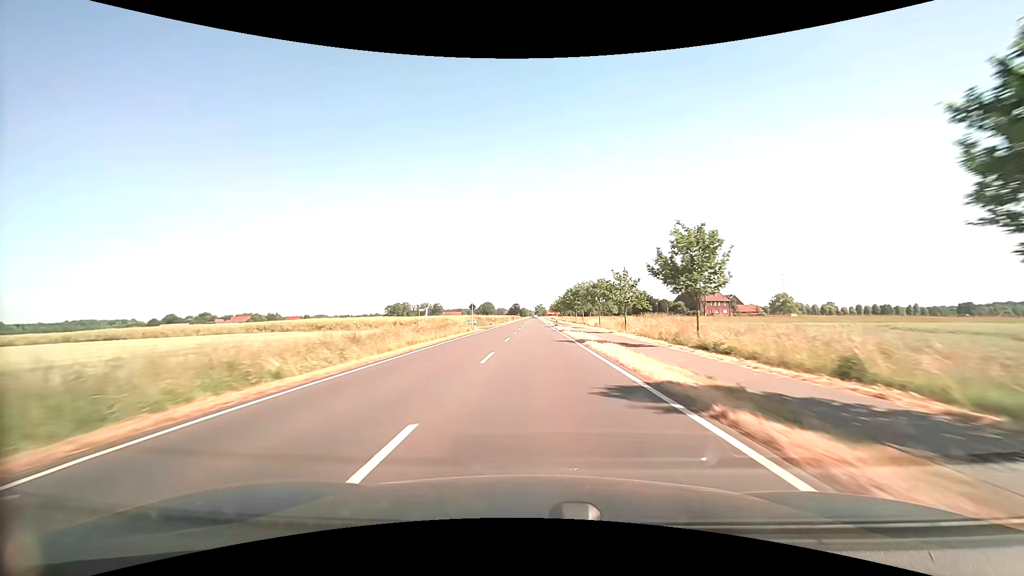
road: secondary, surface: asphalt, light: Day
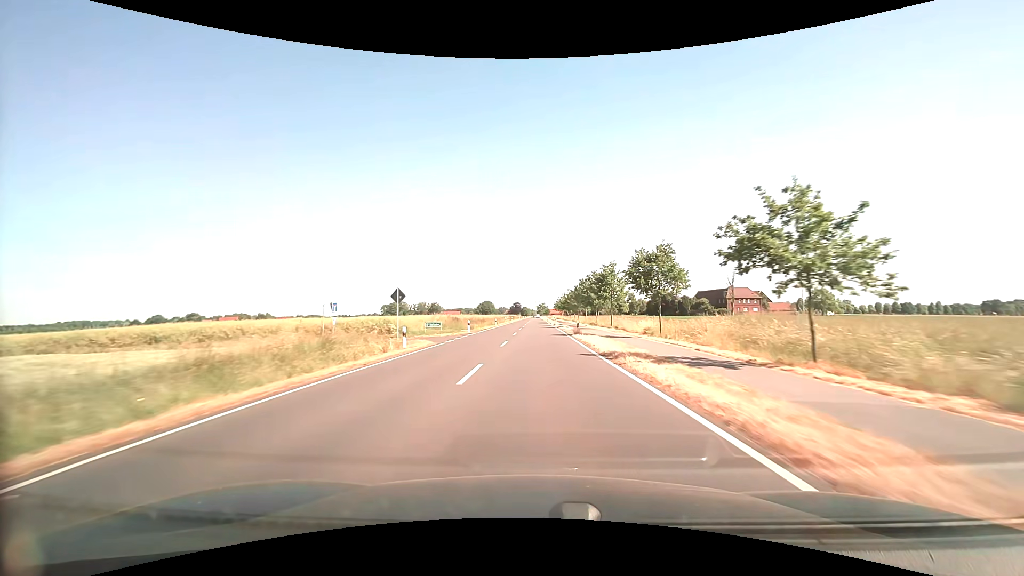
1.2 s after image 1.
(0.0, +28.5) m; 0°
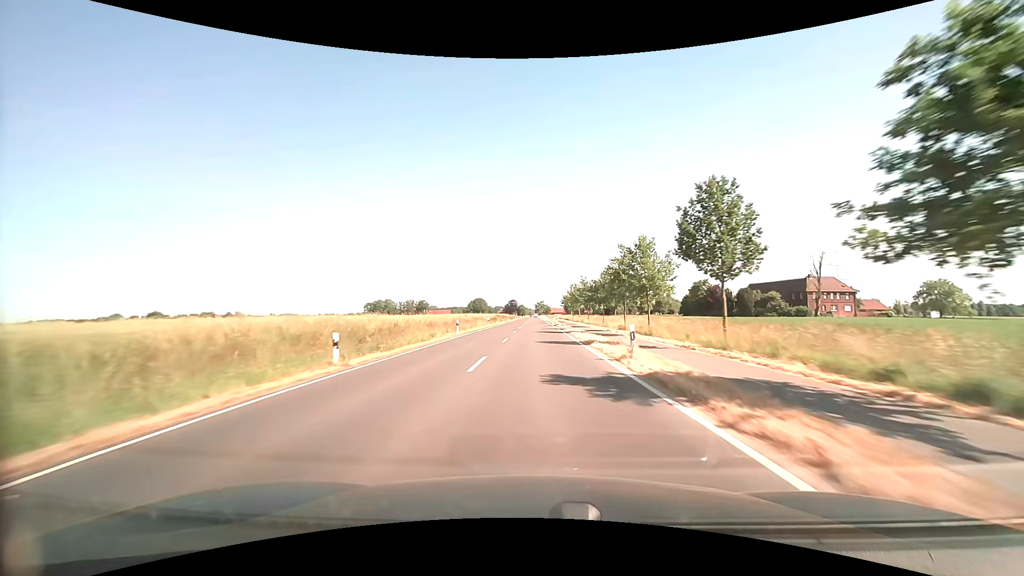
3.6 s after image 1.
(+0.1, +58.7) m; 0°
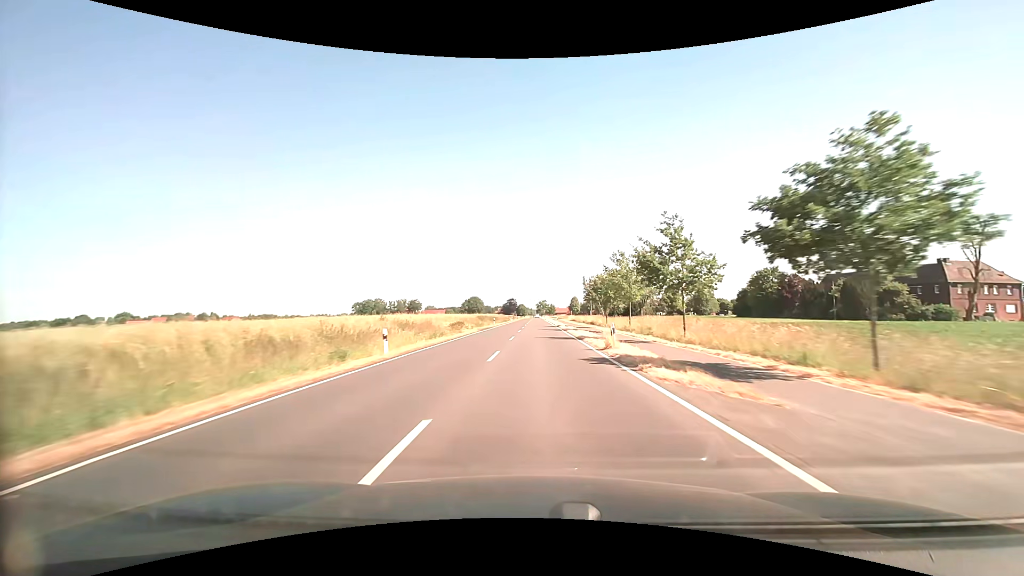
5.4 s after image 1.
(-0.1, +45.6) m; 0°
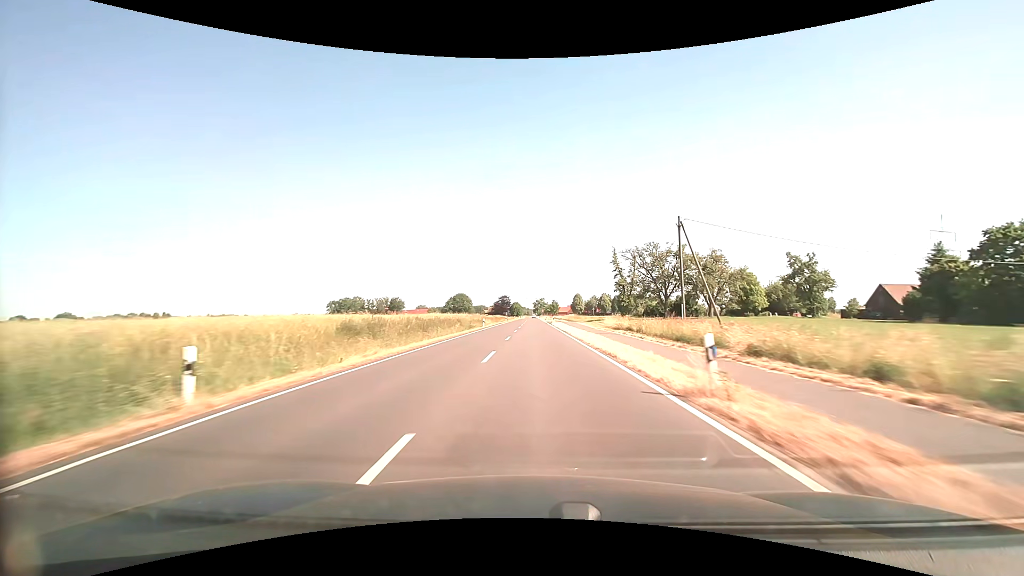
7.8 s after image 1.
(+0.1, +61.1) m; 0°
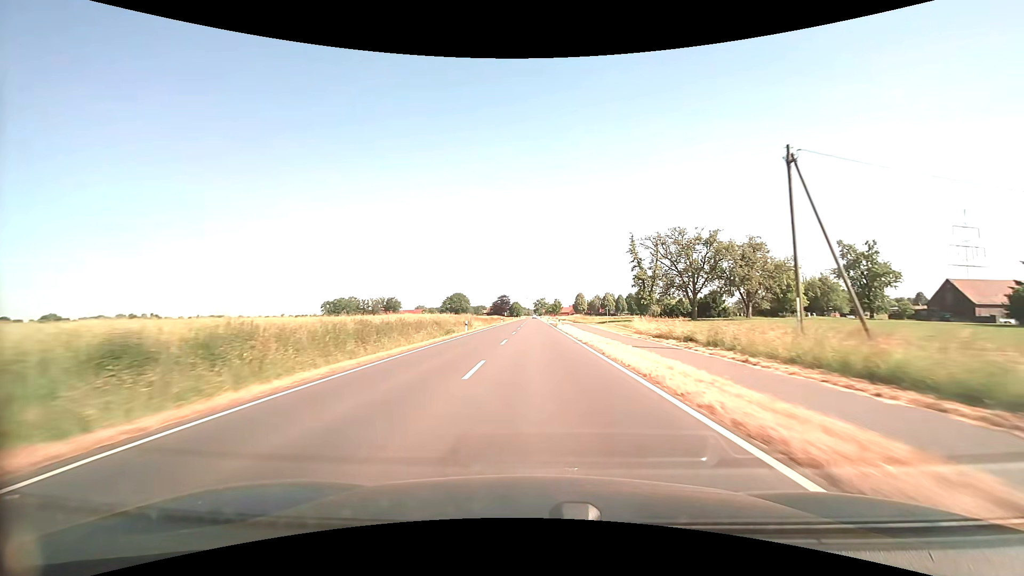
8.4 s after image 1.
(0.0, +15.3) m; 0°
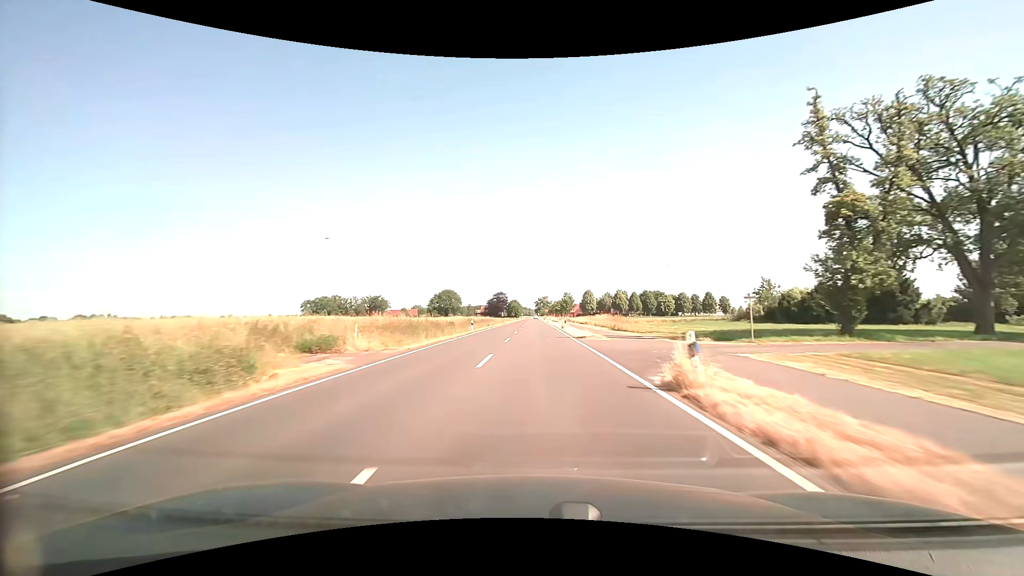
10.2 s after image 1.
(-0.1, +46.0) m; 0°
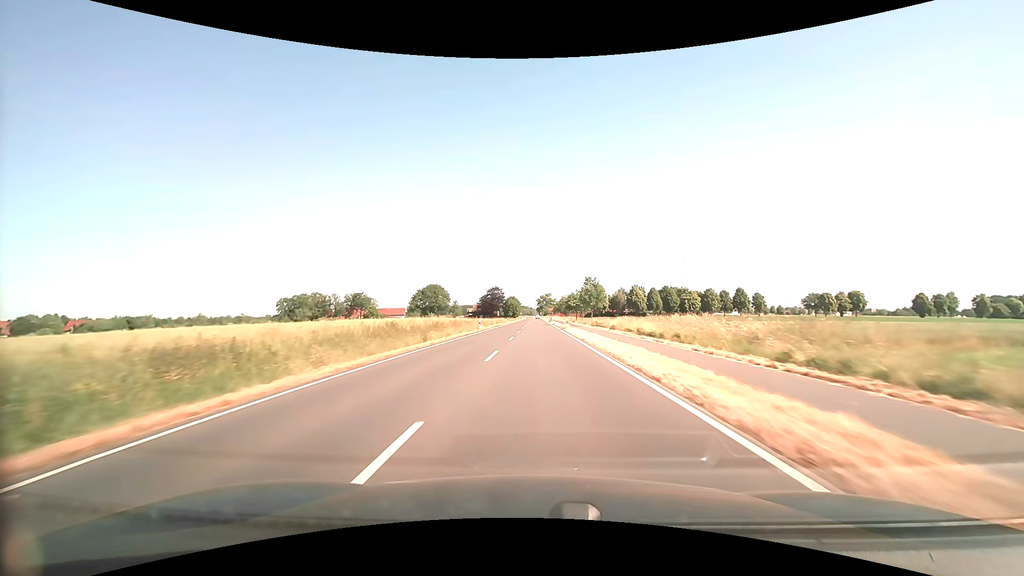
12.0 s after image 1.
(0.0, +46.4) m; 0°
(0, +10) (0, +20) (0, +30) (0, +40) (0, +50) (0, +60) (0, +70) (0, +80) (0, +90) (0, +100) m
